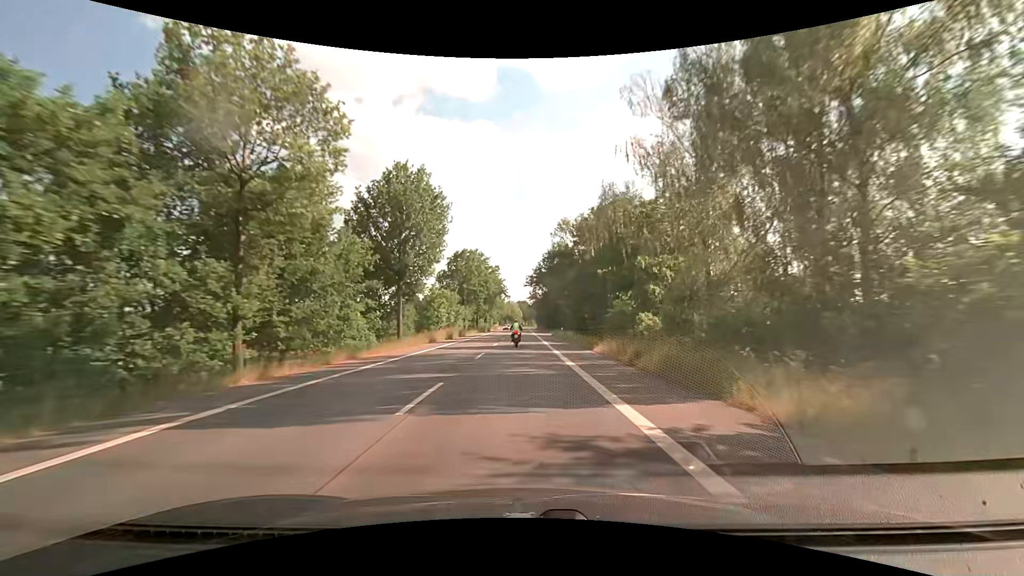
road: tertiary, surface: asphalt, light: Day
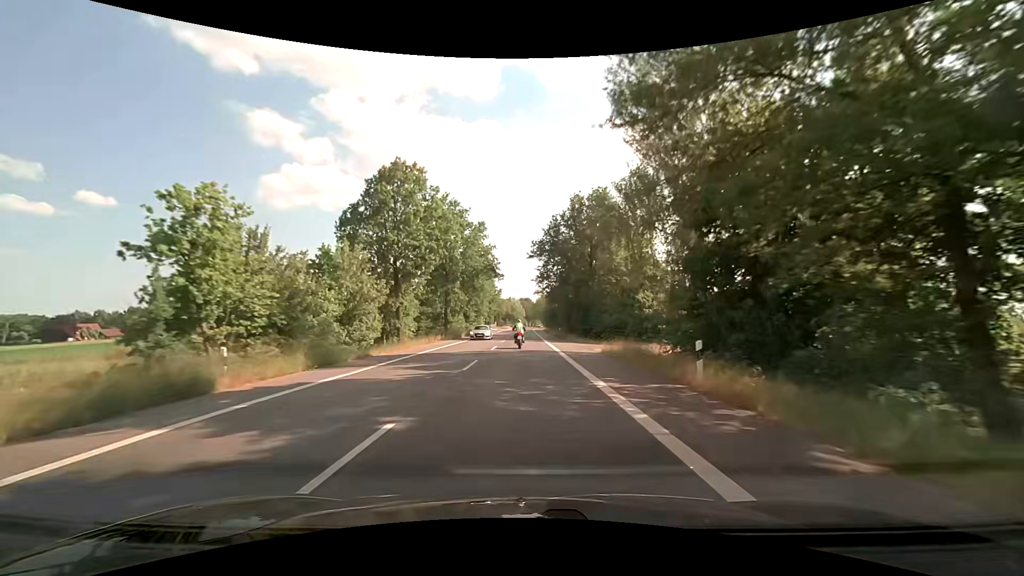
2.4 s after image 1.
(-0.1, +40.7) m; 0°
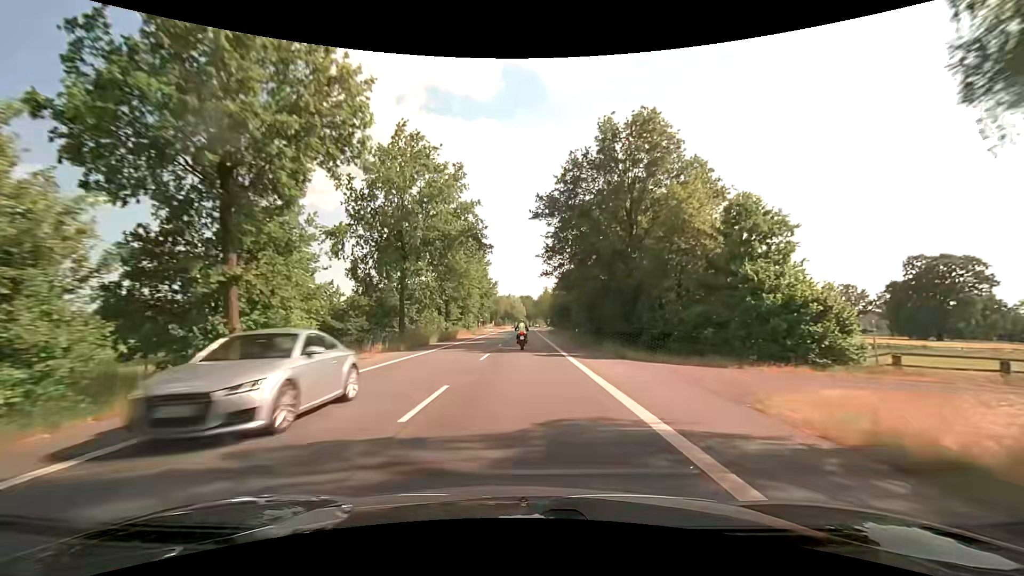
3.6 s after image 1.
(0.0, +19.8) m; 0°
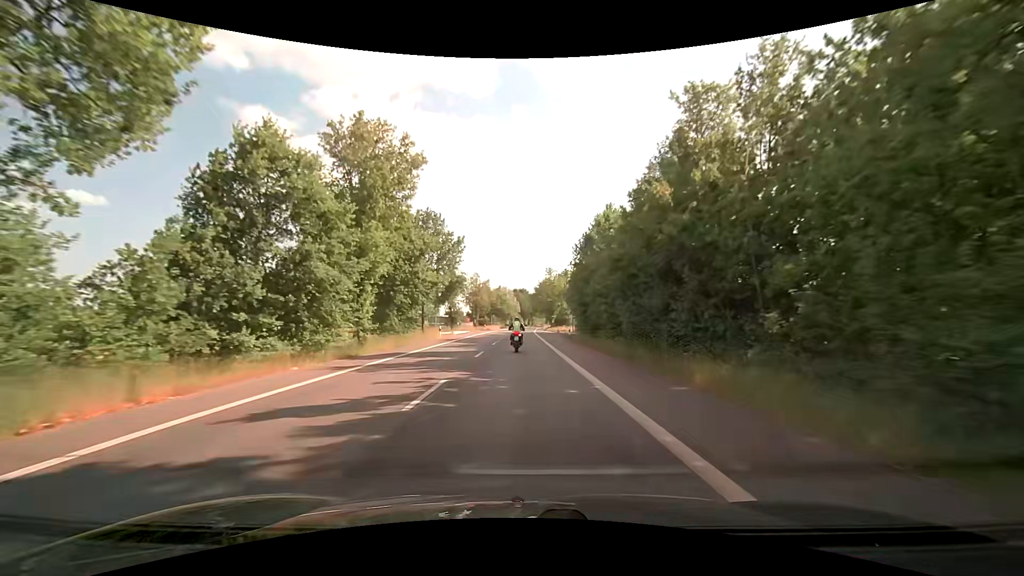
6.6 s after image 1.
(+0.4, +47.0) m; +1°
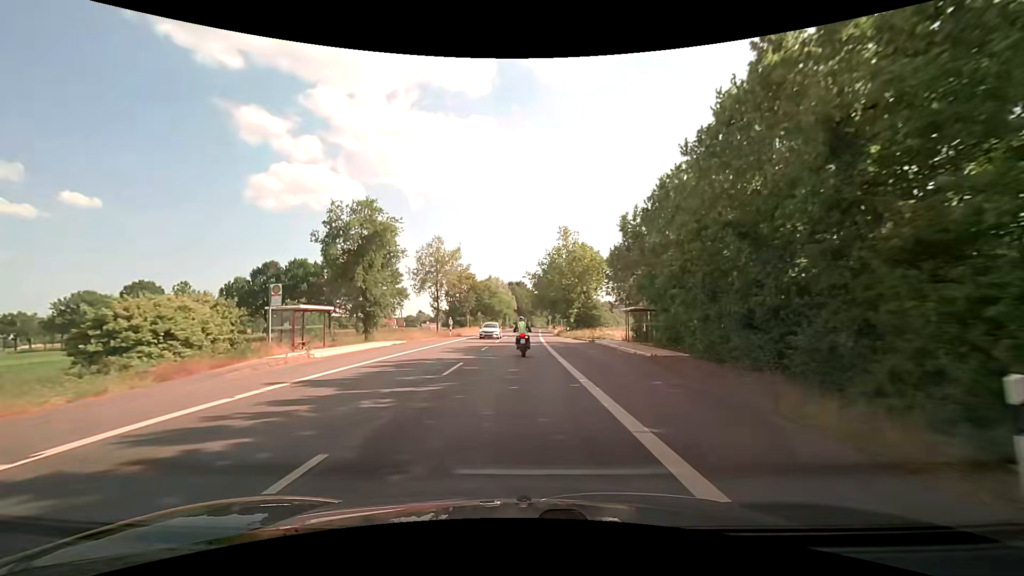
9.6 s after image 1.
(+0.2, +42.4) m; 0°
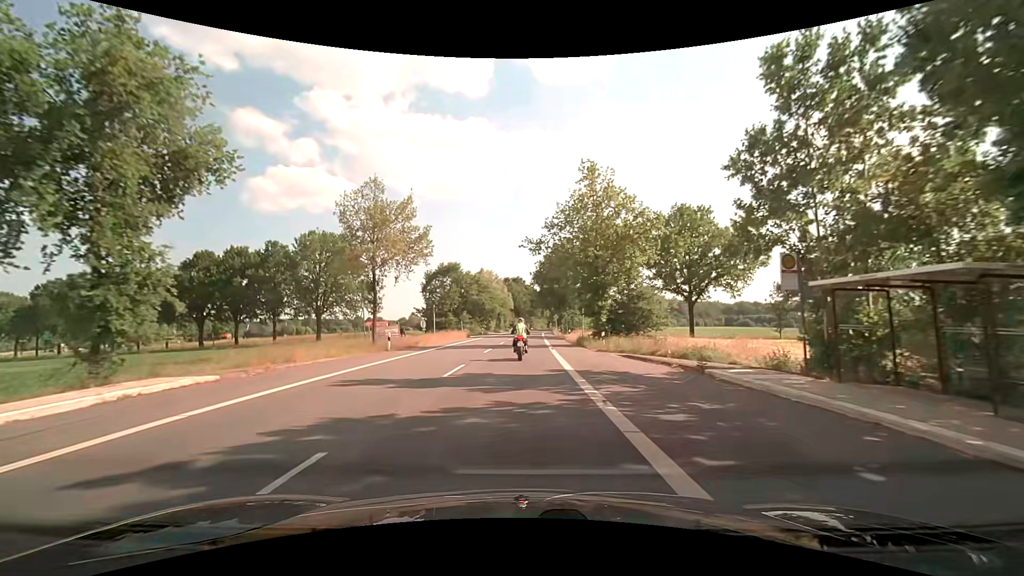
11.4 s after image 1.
(0.0, +23.5) m; 0°
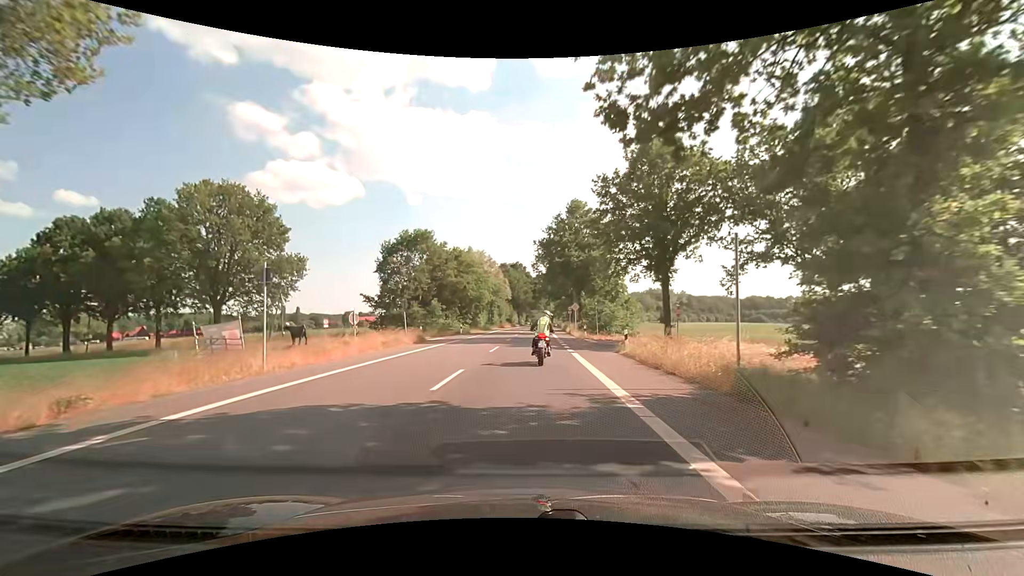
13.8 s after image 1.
(+0.1, +27.2) m; 0°
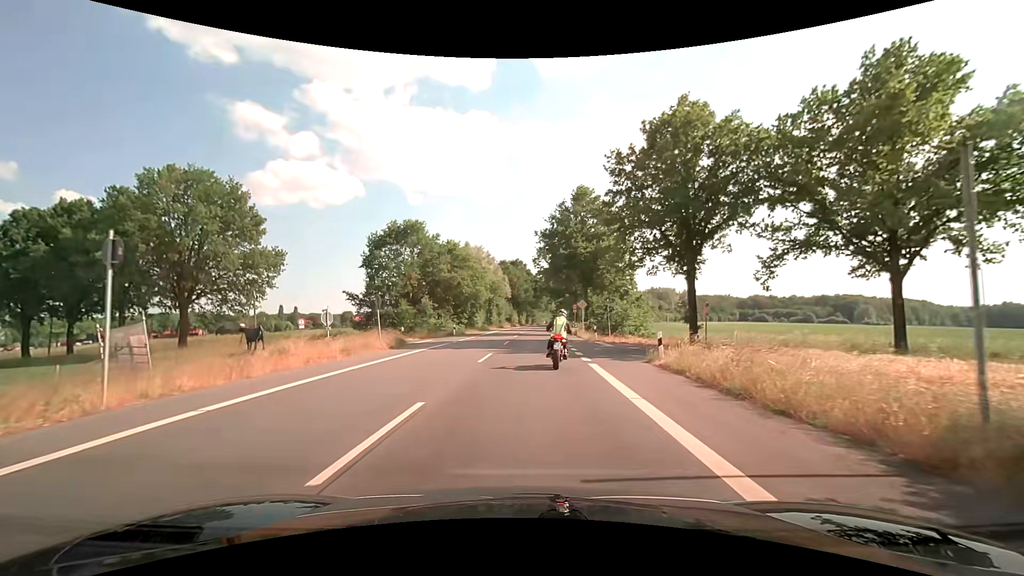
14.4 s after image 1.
(0.0, +5.4) m; 0°
(0, +10) (+1, +20) (+9, +26) (+19, +26) (+28, +22) (+37, +18) (+47, +15) (+56, +11) (+65, +7) (+74, +3) m
